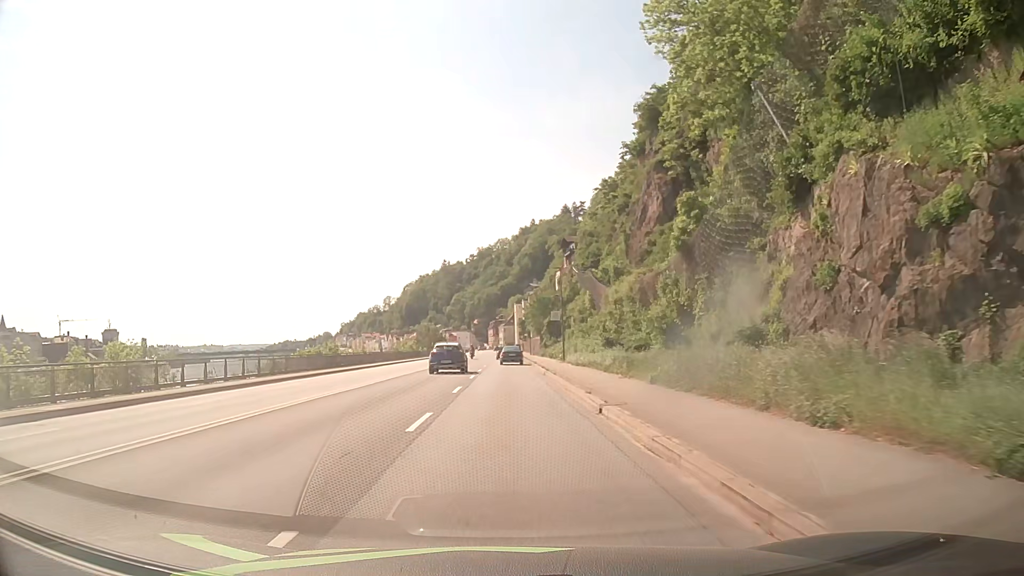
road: primary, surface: asphalt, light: Day
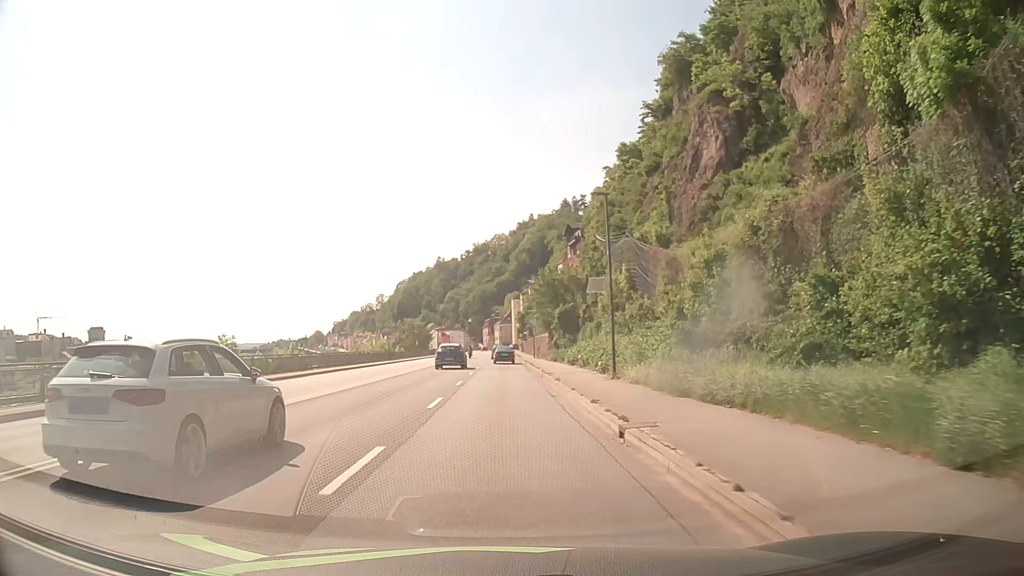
(+0.2, +22.7) m; +1°
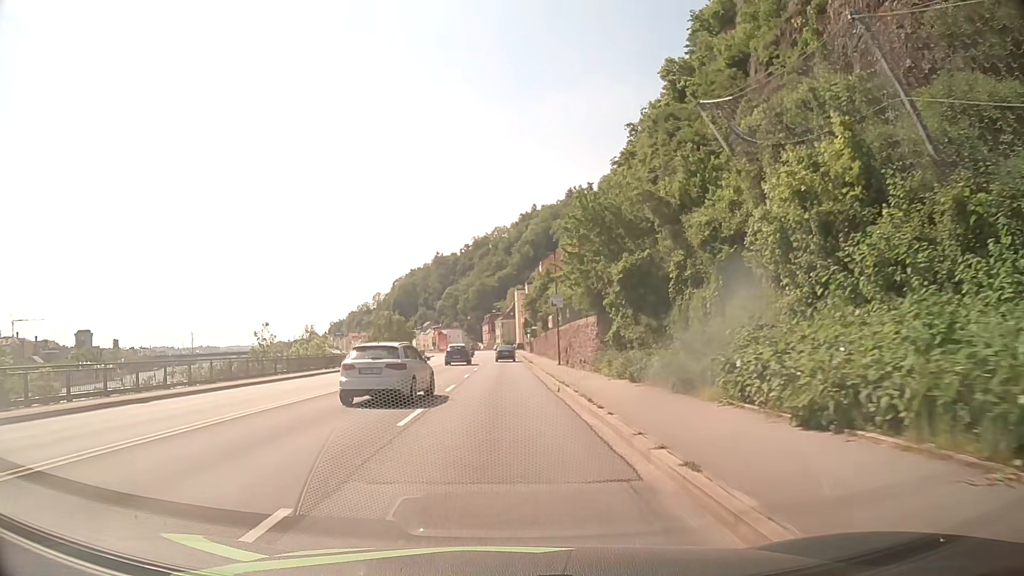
(-0.2, +30.7) m; -1°
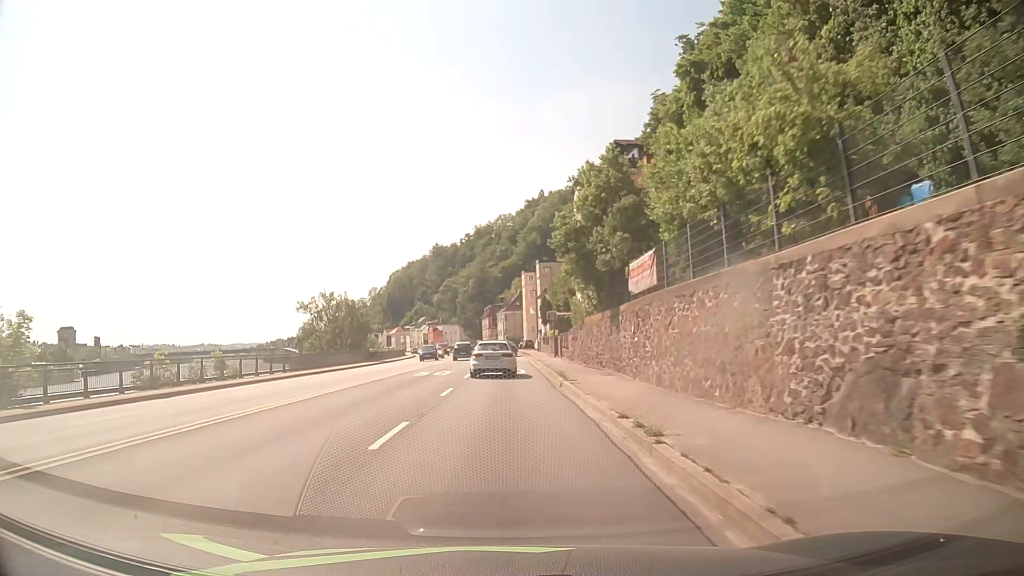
(0.0, +38.9) m; 0°
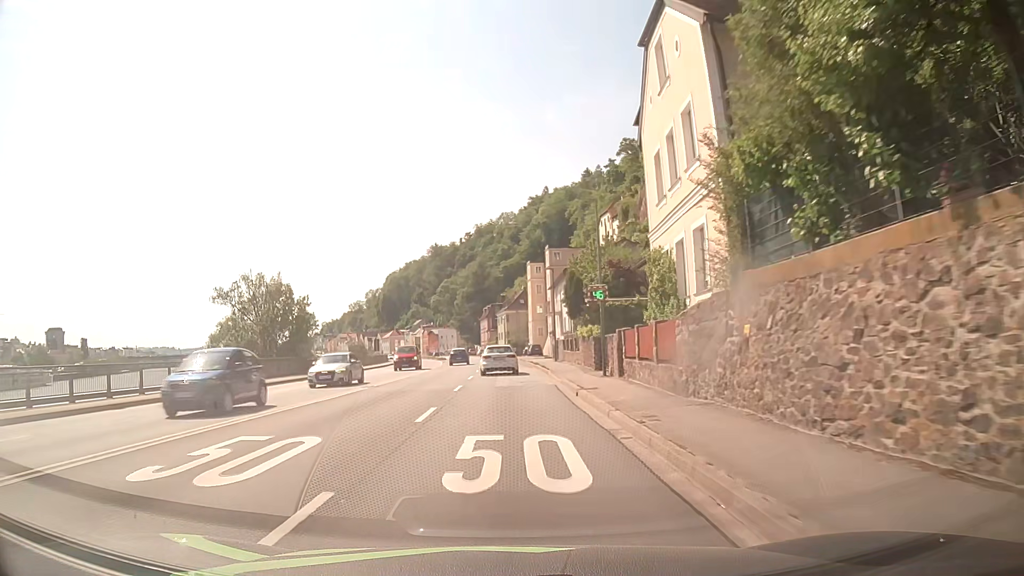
(0.0, +23.5) m; 0°
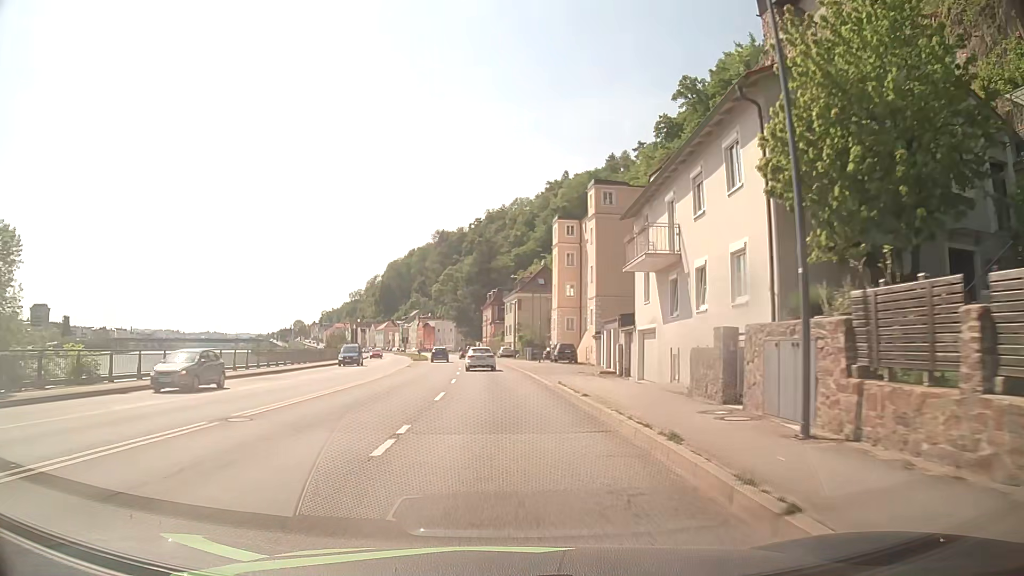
(-0.2, +38.8) m; -1°
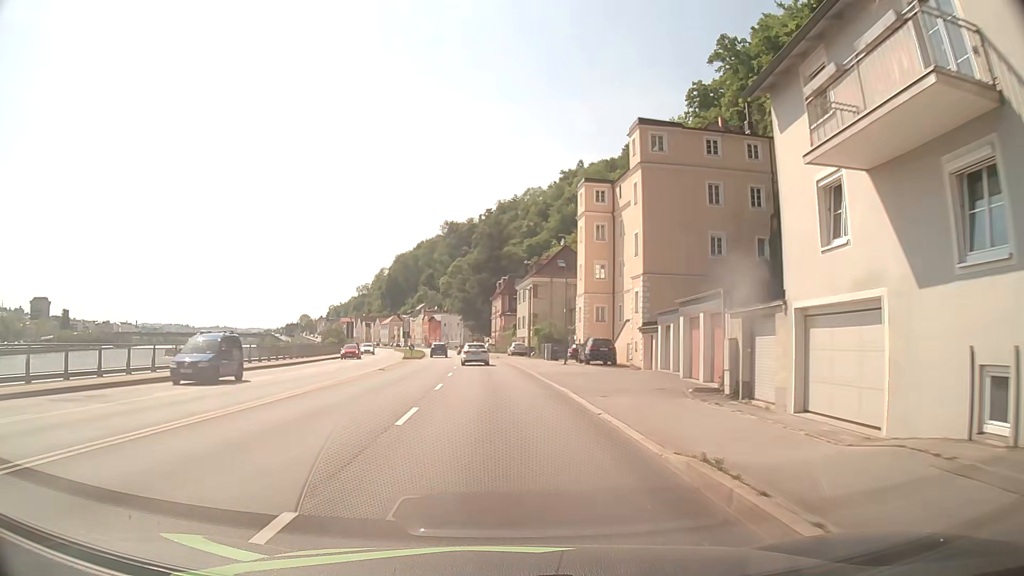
(-0.2, +15.4) m; -1°
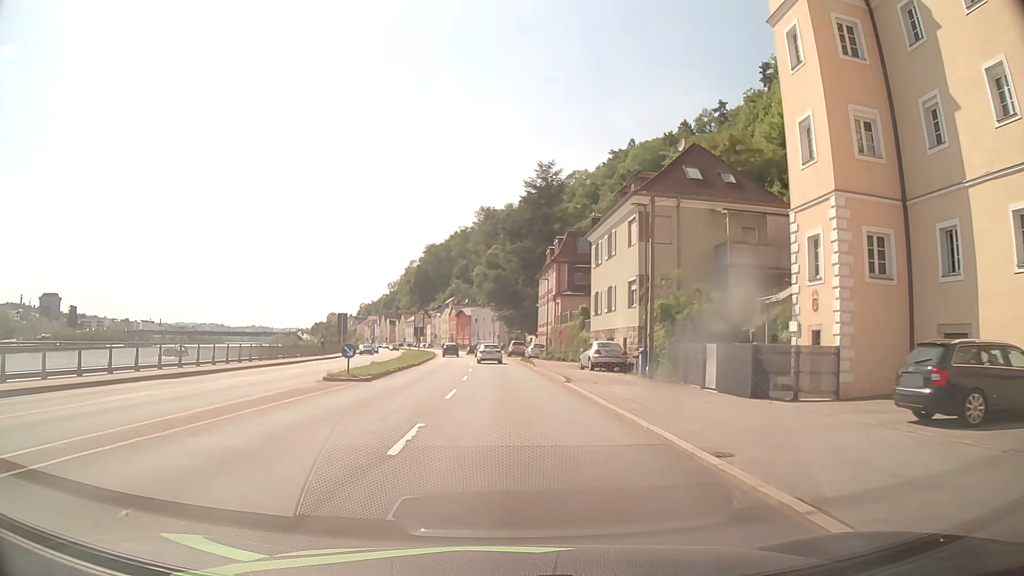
(-1.5, +39.1) m; -4°
(0, +10) (0, +20) (0, +30) (0, +40) (-1, +50) (-1, +60) (-2, +70) (-3, +80) (-4, +90) (-5, +100) m
